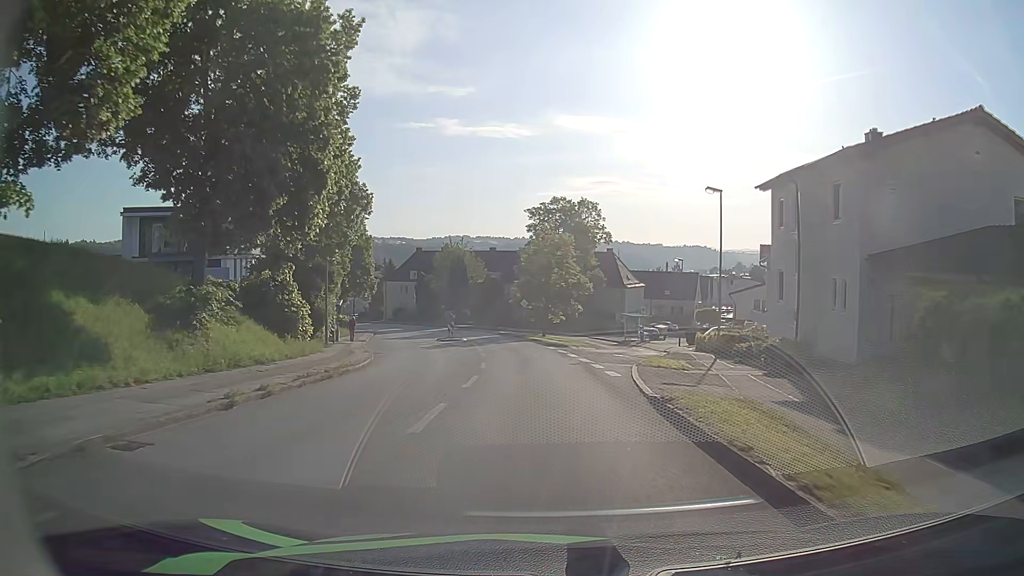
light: Day
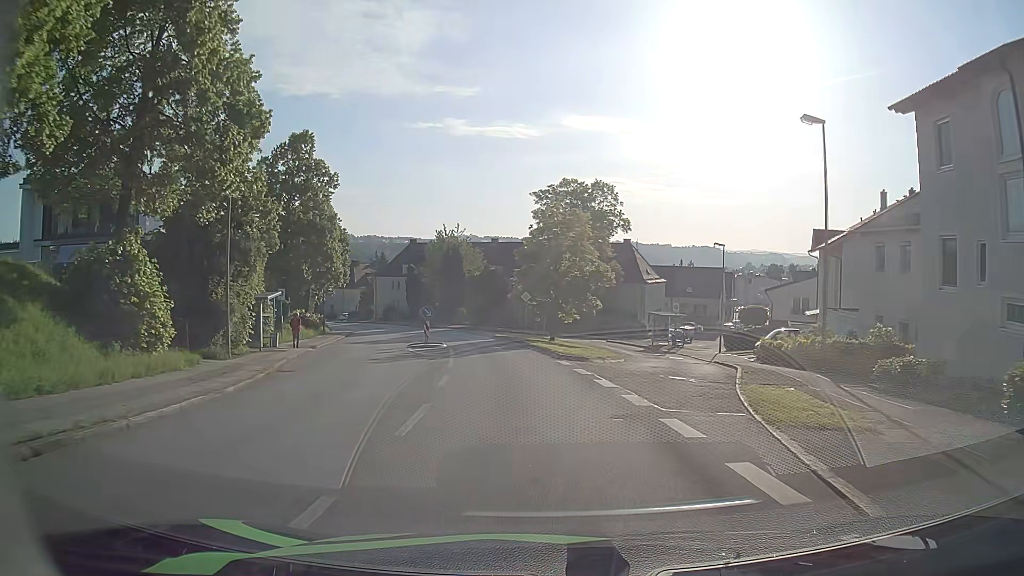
(0.0, +12.0) m; 0°
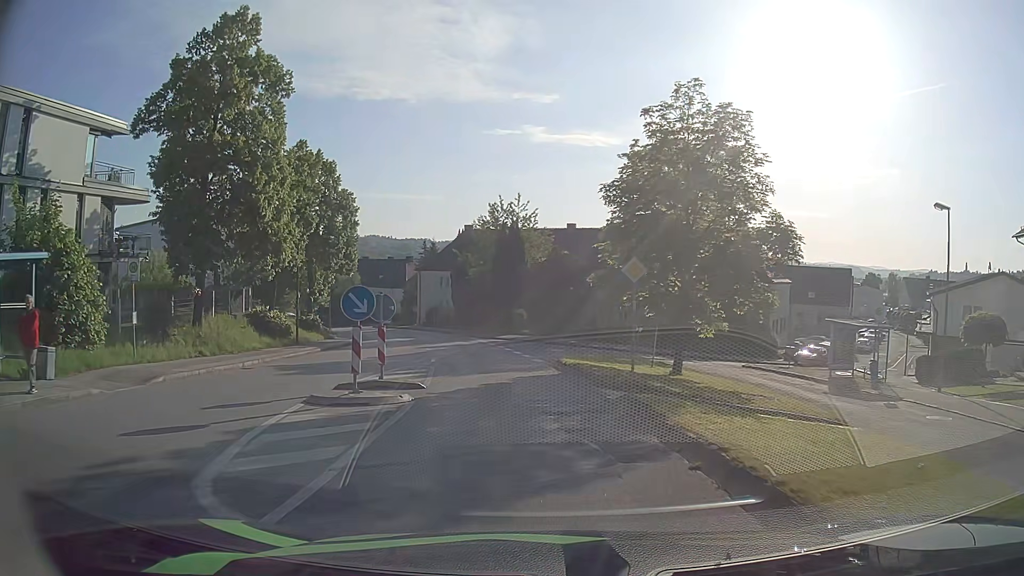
(-1.1, +21.5) m; -7°
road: residential
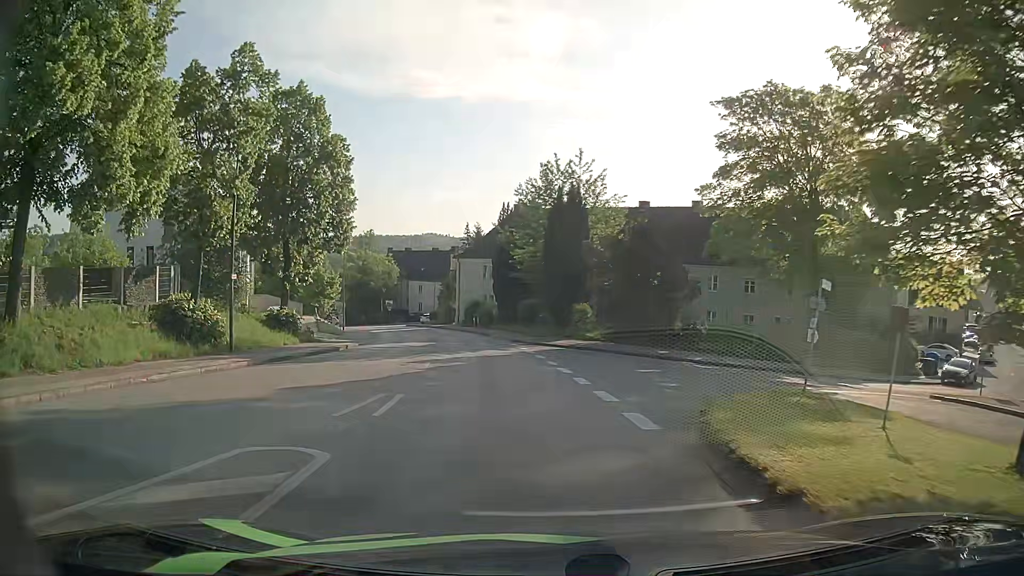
(-0.6, +14.4) m; -5°
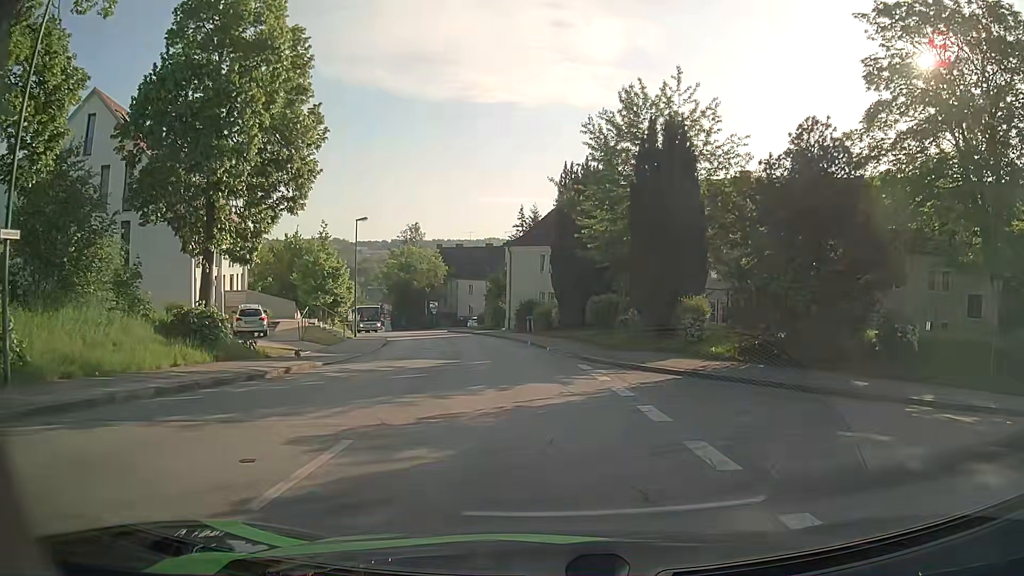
(-0.6, +14.3) m; -5°
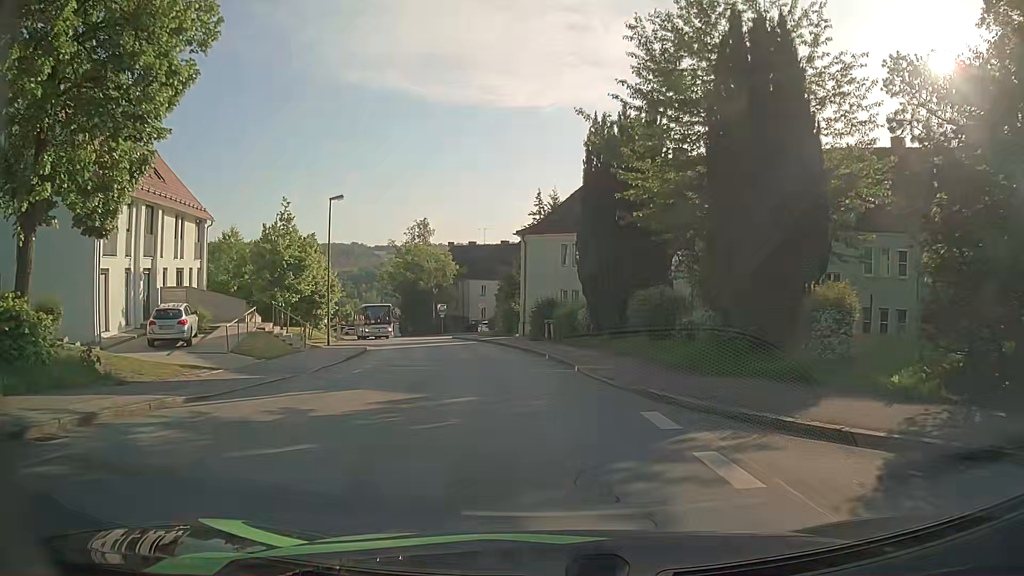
(-0.1, +9.6) m; -2°
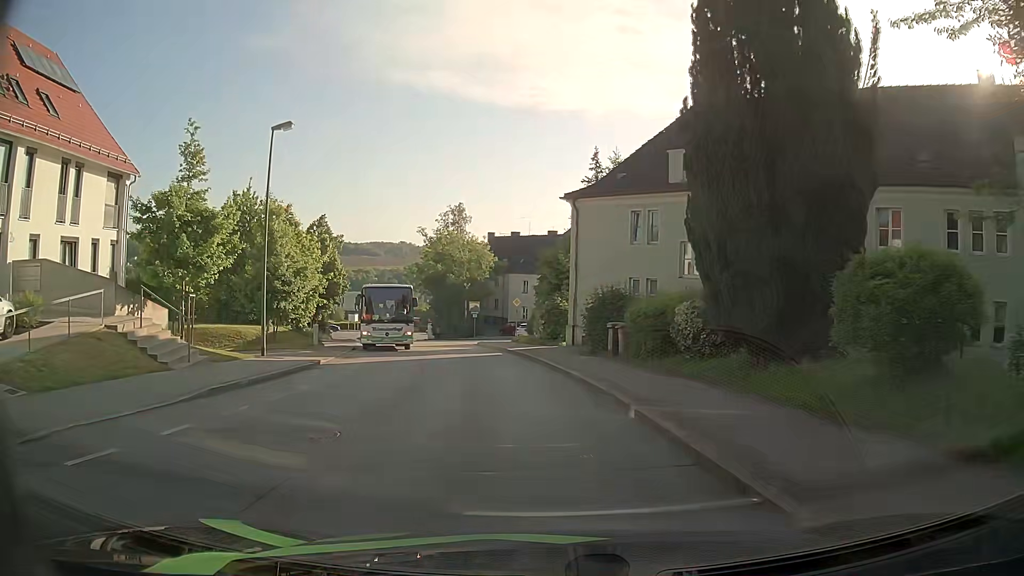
(-0.3, +13.7) m; -4°
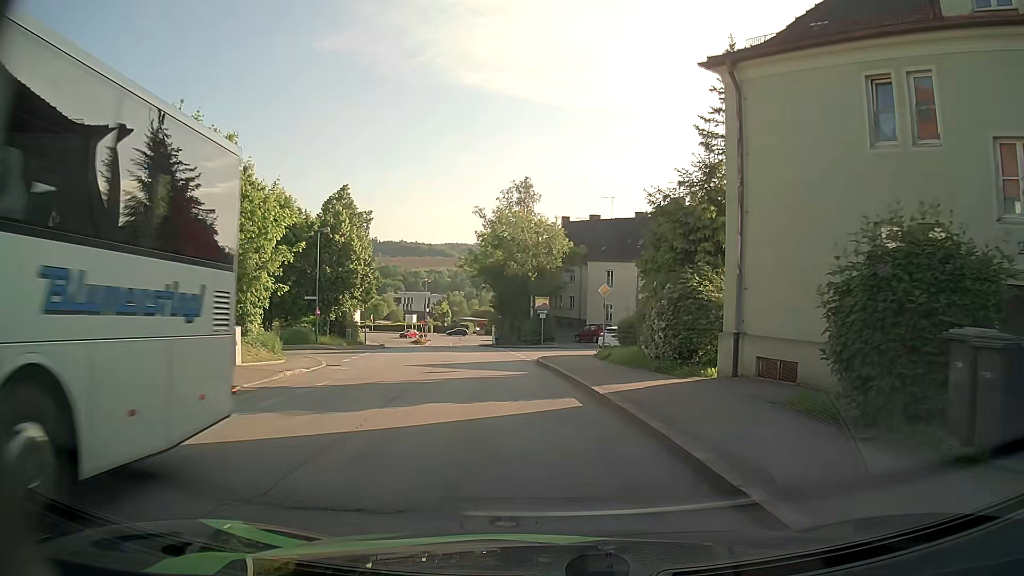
(-1.0, +16.7) m; -7°
(0, +10) (-1, +20) (-2, +30) (-4, +40) (-5, +50) (-6, +60) (-7, +70) (-9, +79) (-10, +89) (-11, +99) m
